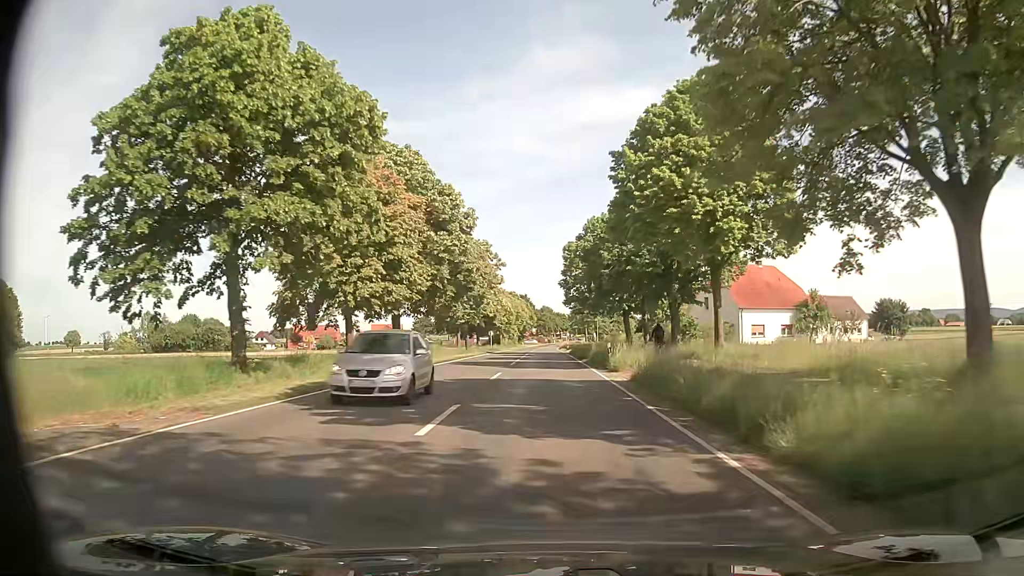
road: secondary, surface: asphalt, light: Day
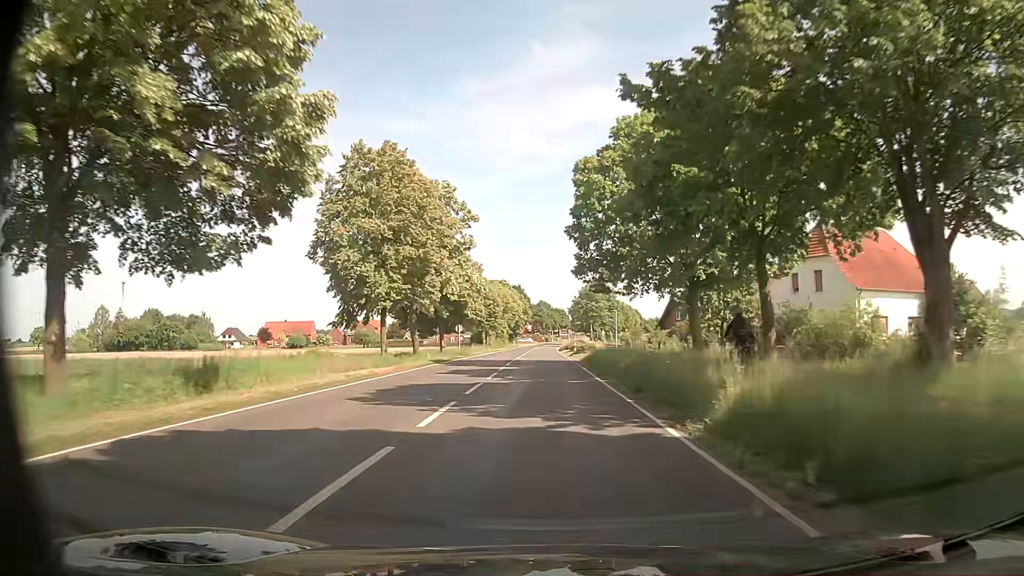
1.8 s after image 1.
(+0.3, +29.4) m; 0°
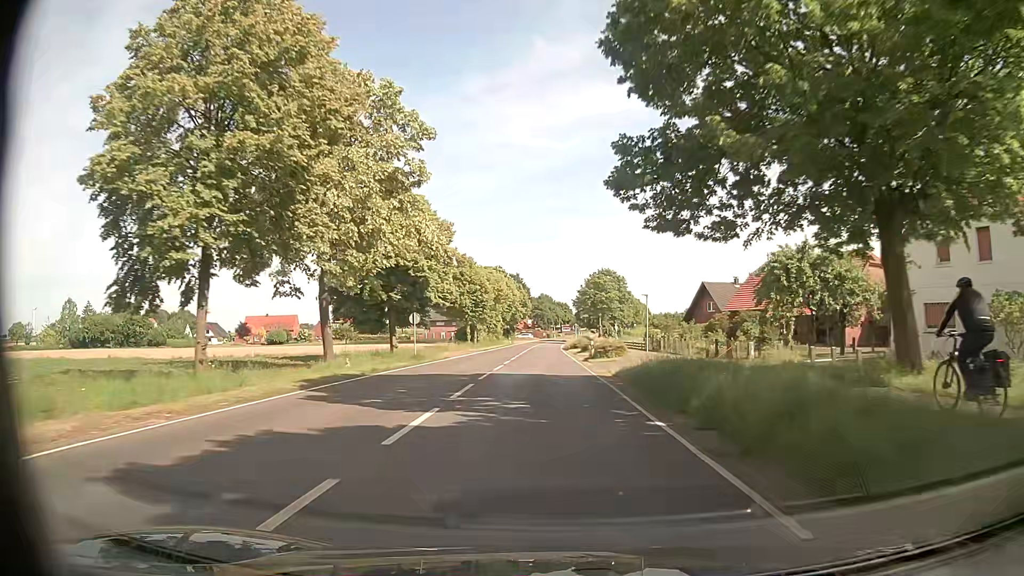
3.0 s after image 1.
(+0.2, +20.2) m; +1°
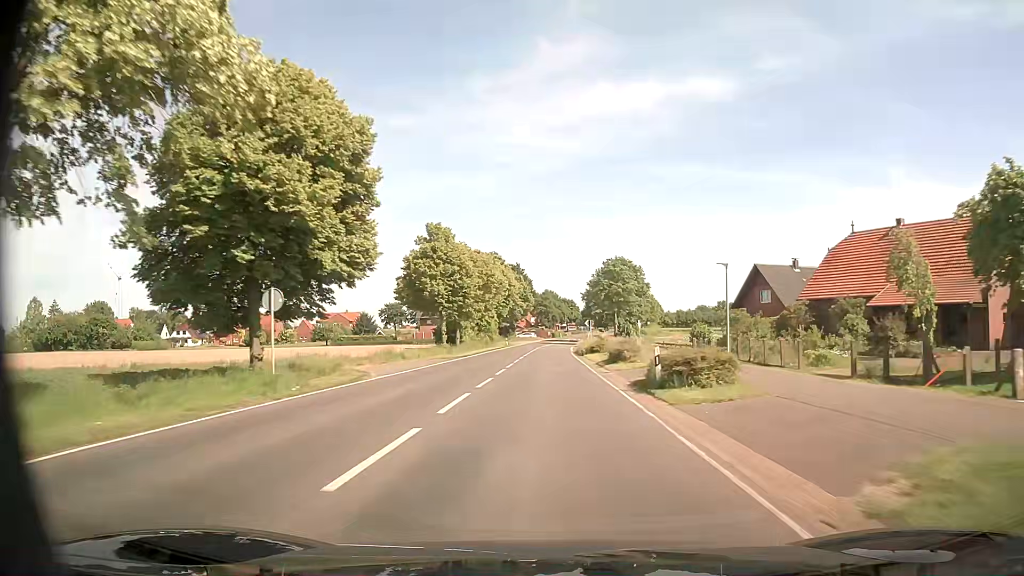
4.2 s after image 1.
(-0.2, +20.7) m; 0°
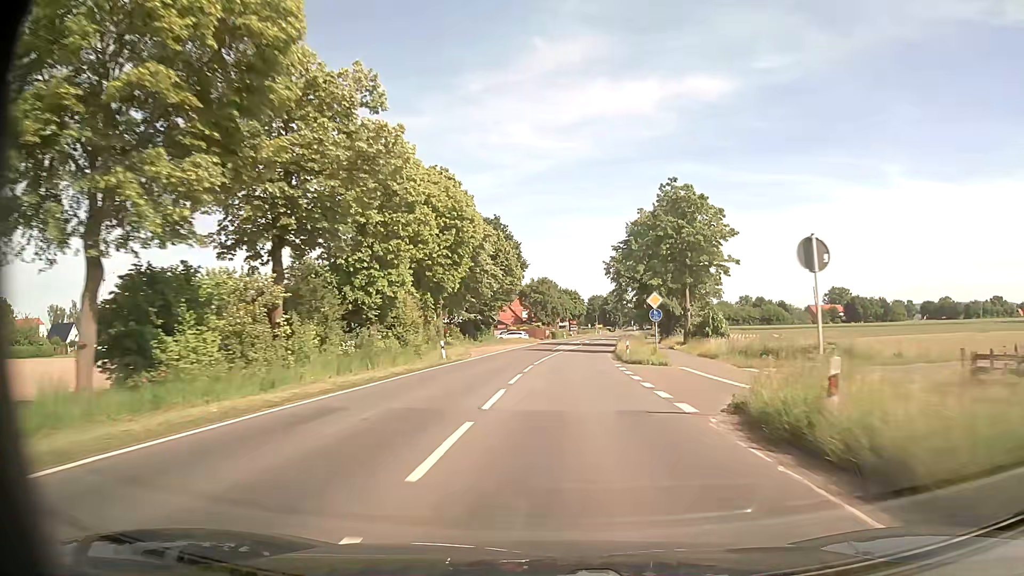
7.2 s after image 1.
(-0.5, +54.0) m; 0°
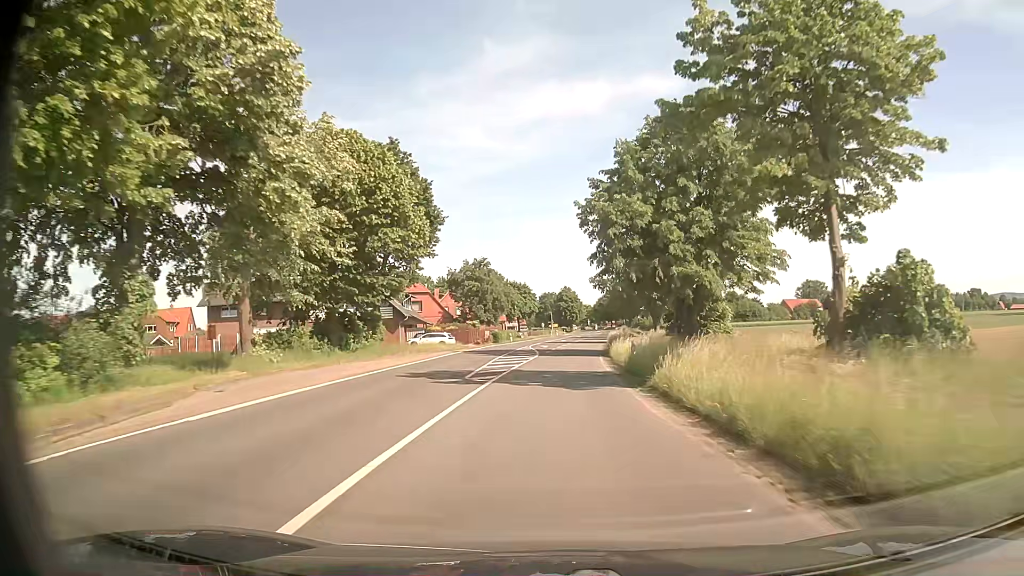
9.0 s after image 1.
(+1.4, +33.6) m; +4°
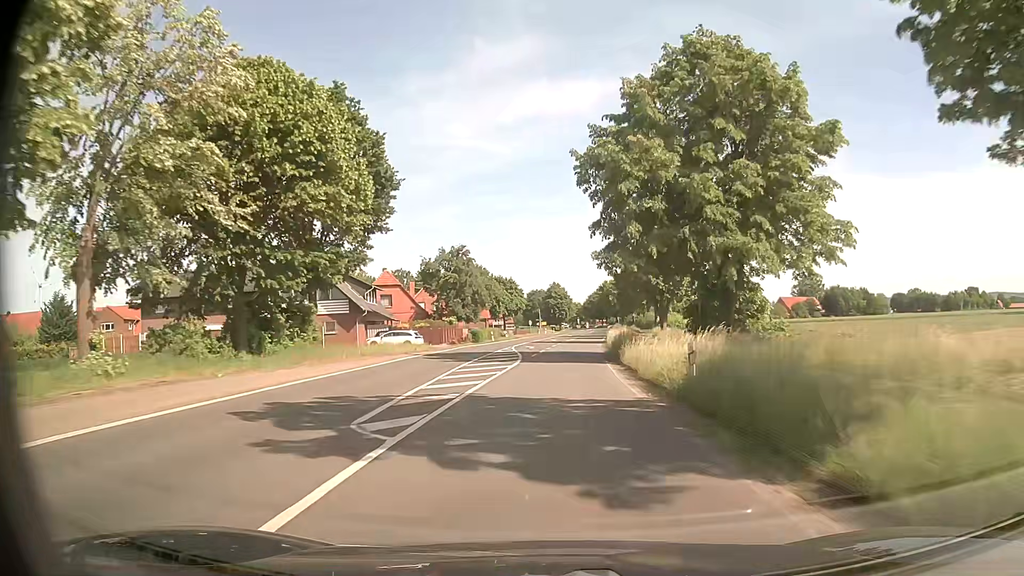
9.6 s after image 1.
(+0.1, +11.3) m; +1°
(0, +10) (0, +20) (+1, +30) (+1, +40) (+2, +50) (+3, +60) (+4, +70) (+5, +80) (+6, +90) (+7, +100) m
